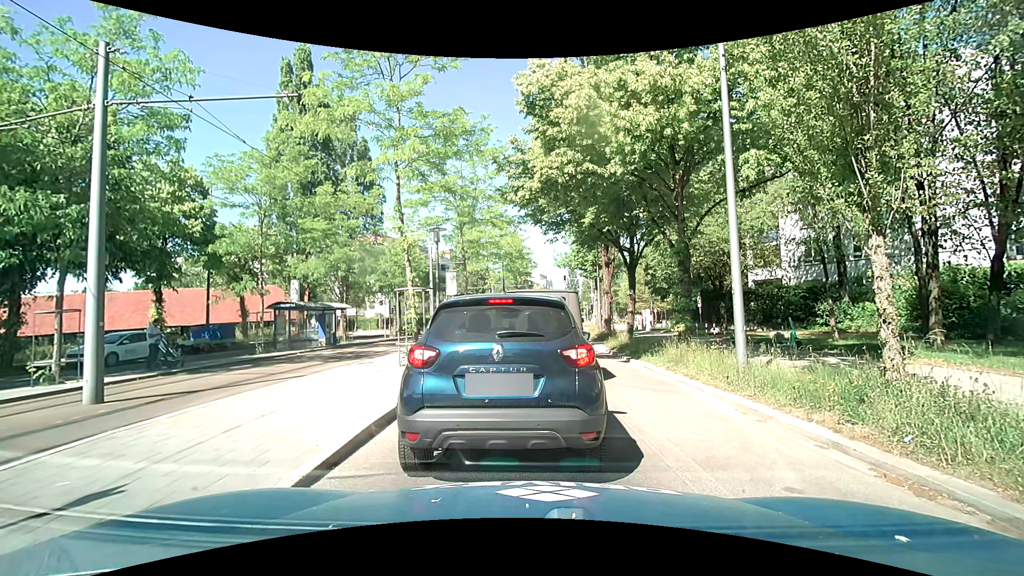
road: secondary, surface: asphalt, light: Day
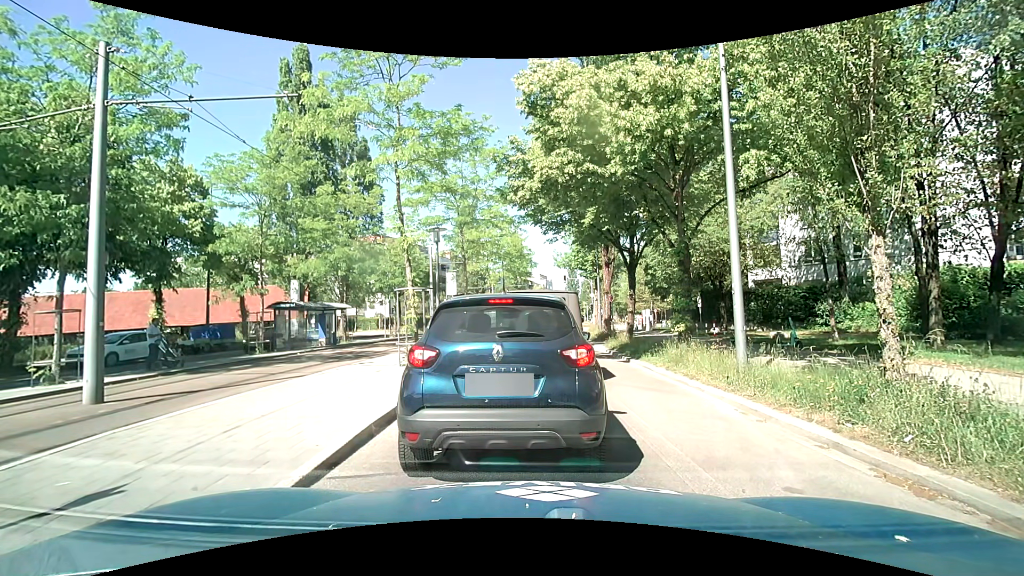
(0.0, 0.0) m; 0°
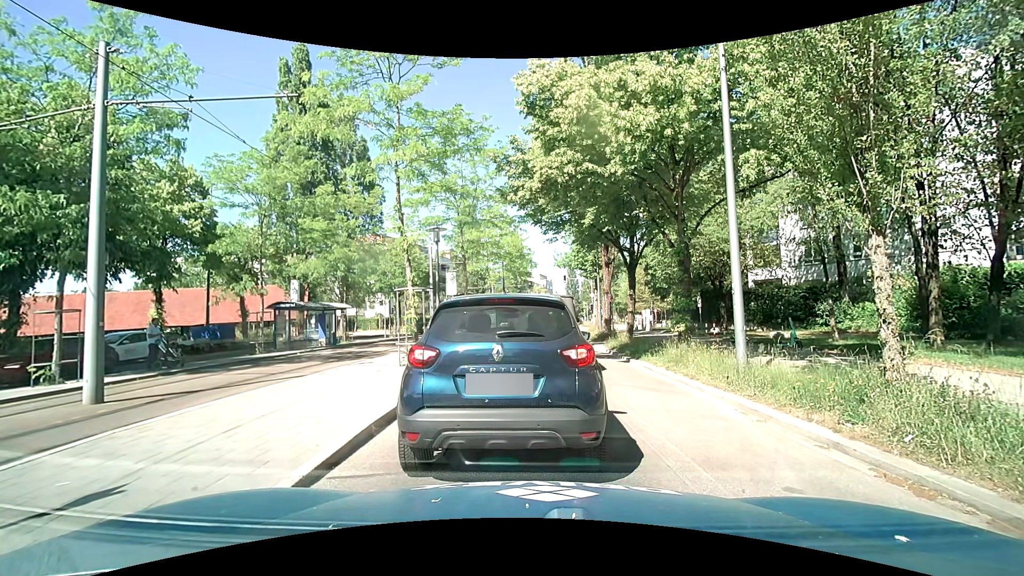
(0.0, 0.0) m; 0°
